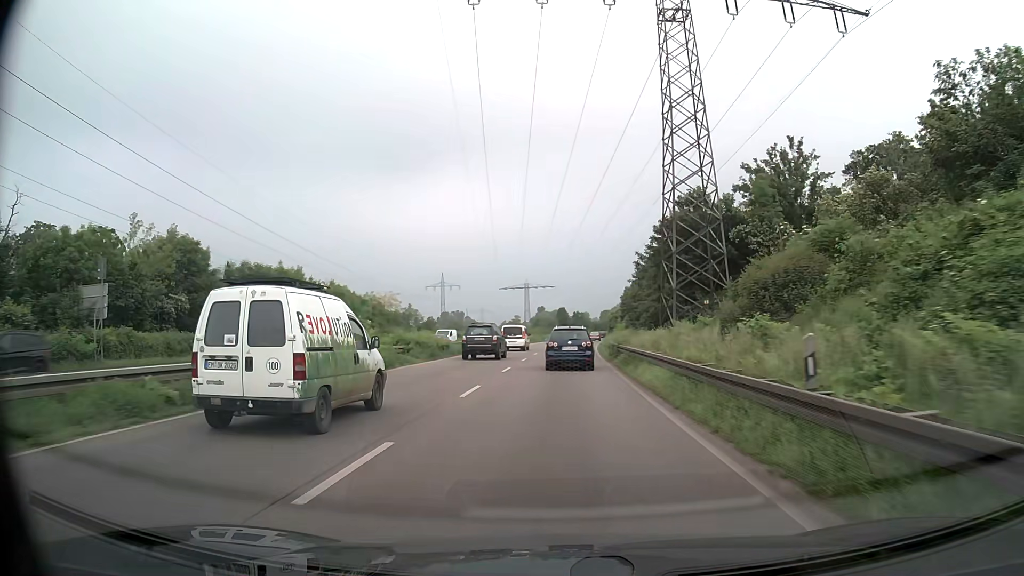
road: trunk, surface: asphalt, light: Day
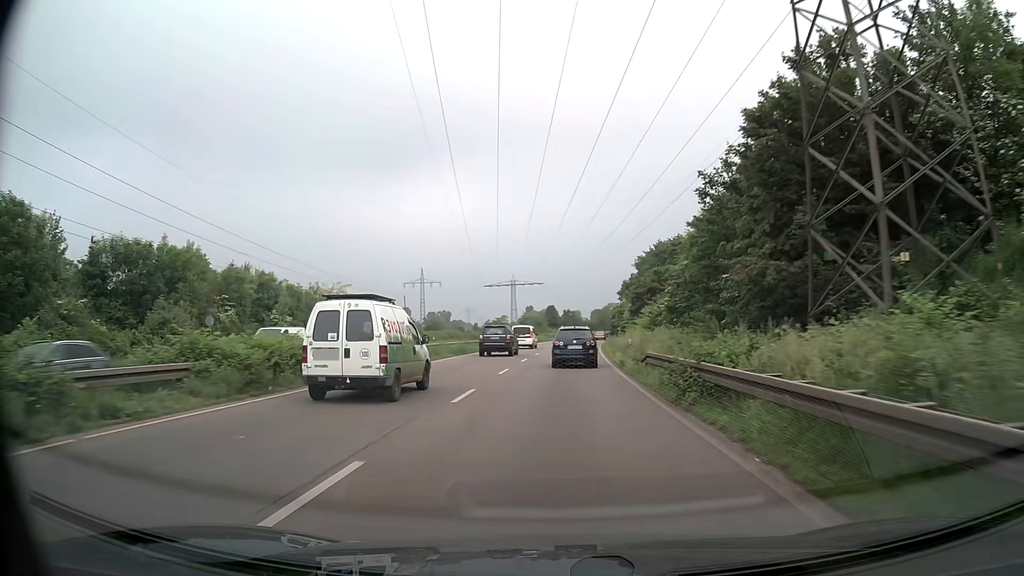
(+0.1, +19.3) m; +1°
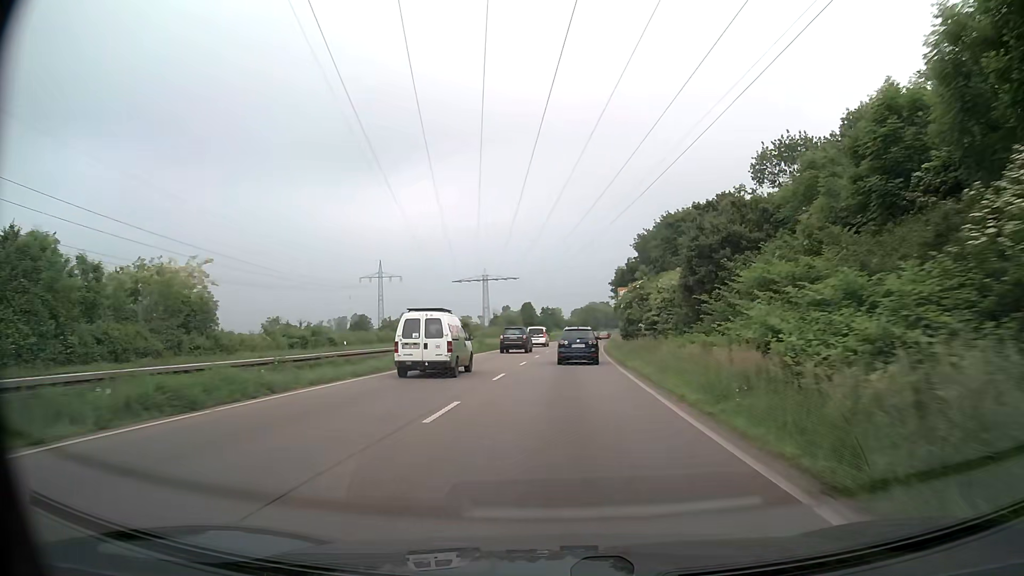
(+0.4, +30.0) m; +2°
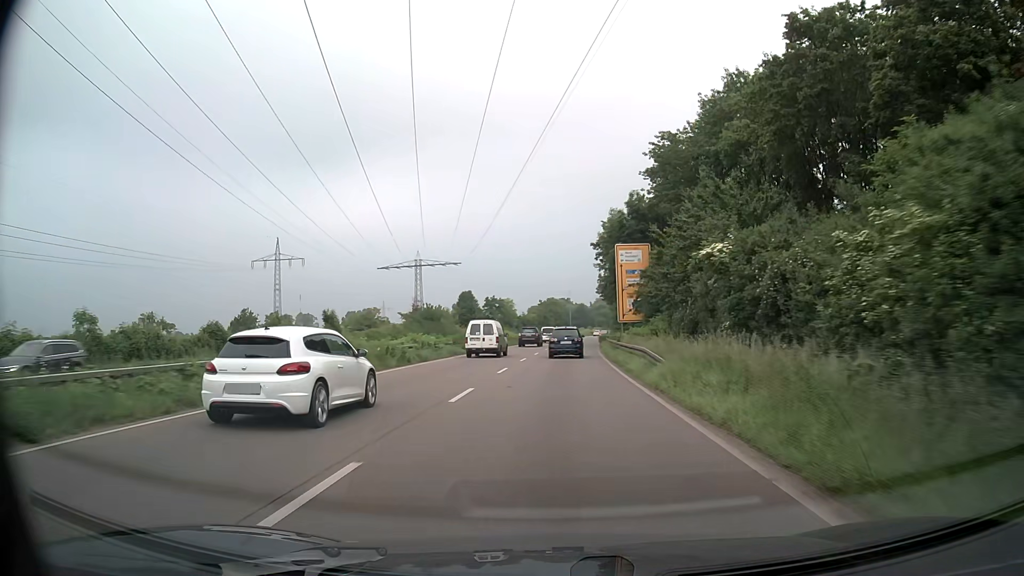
(+1.6, +51.3) m; +4°
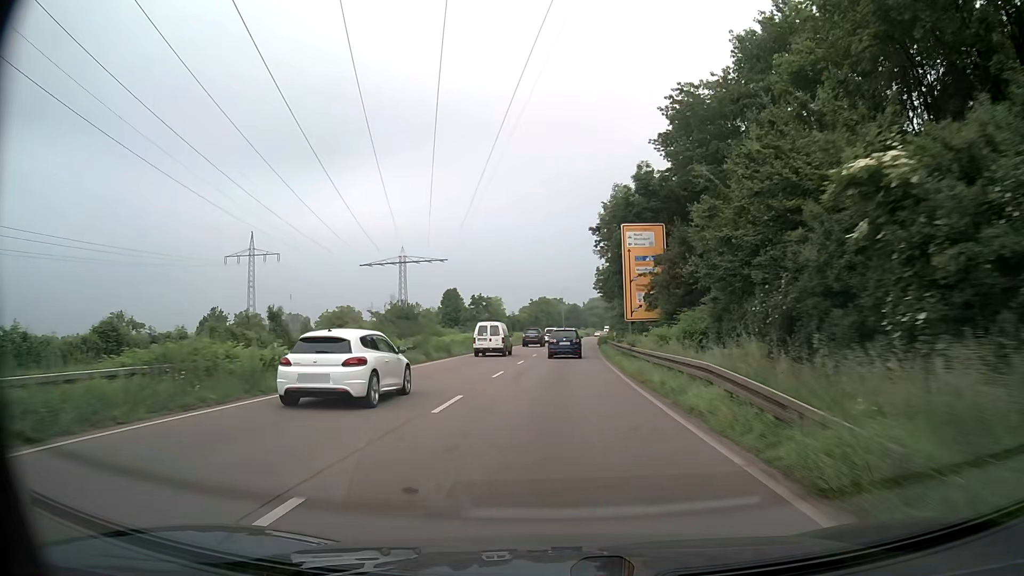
(+0.1, +10.5) m; +1°
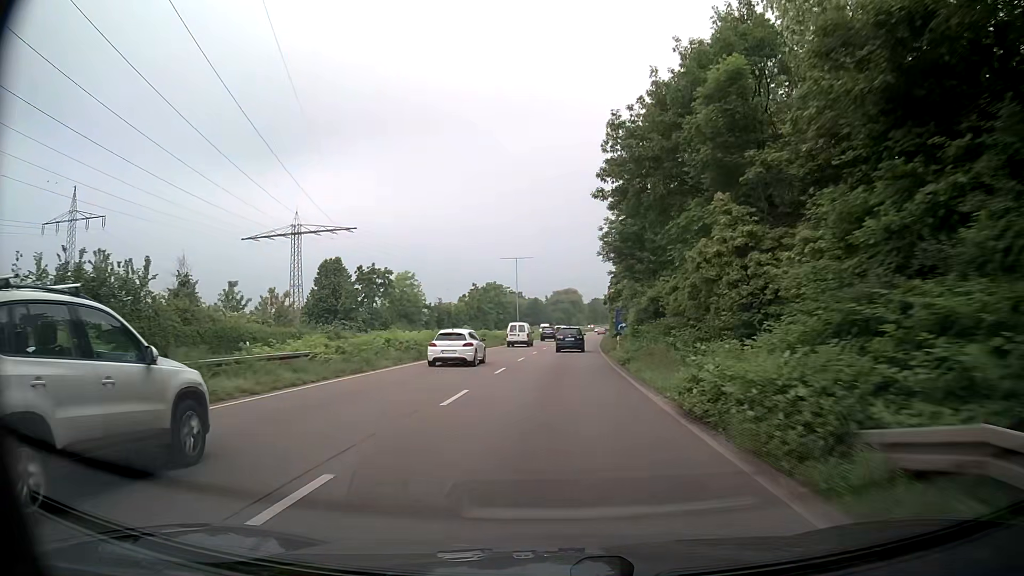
(+1.4, +53.1) m; +4°
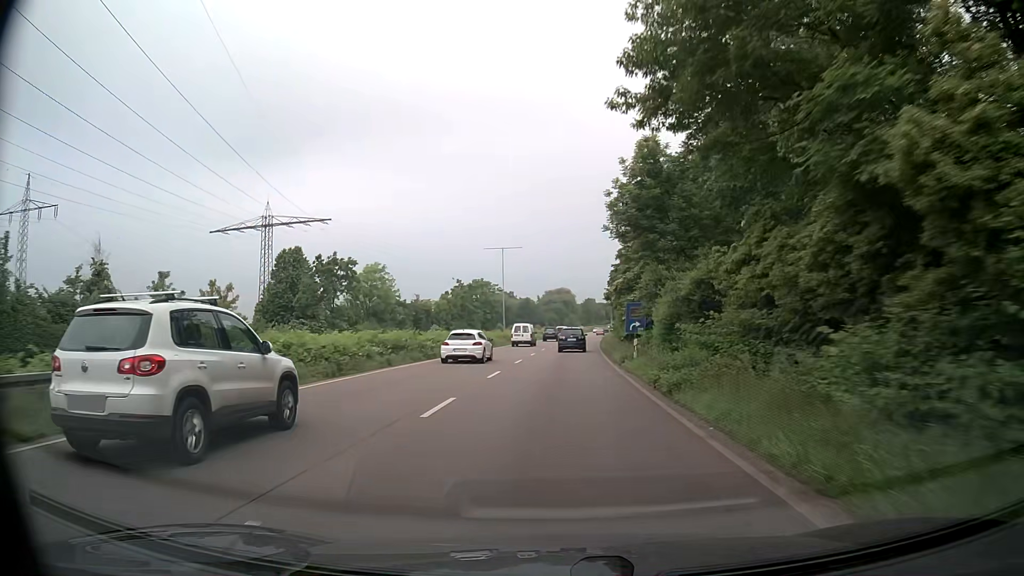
(-0.1, +10.7) m; 0°
